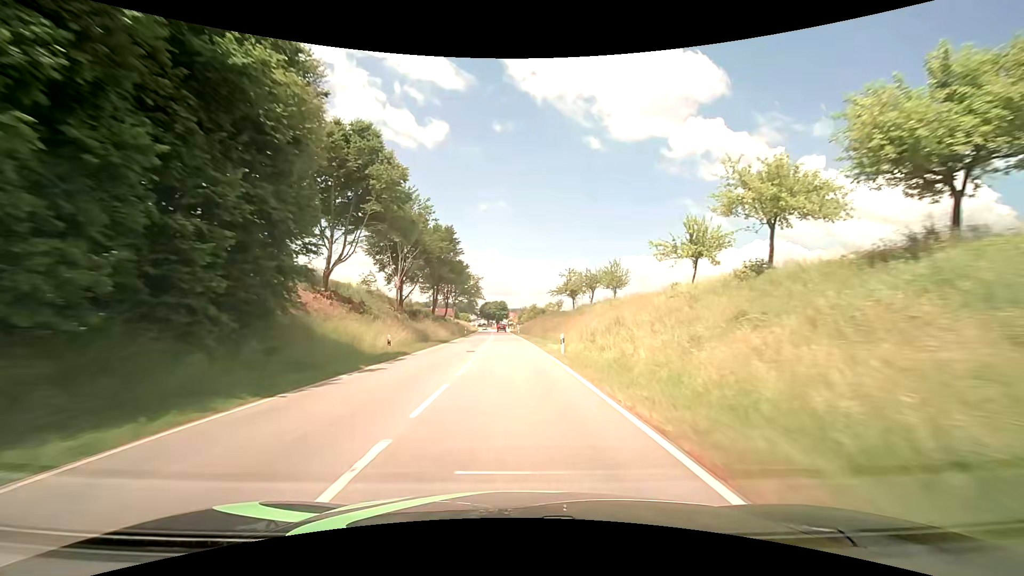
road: secondary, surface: asphalt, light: Day
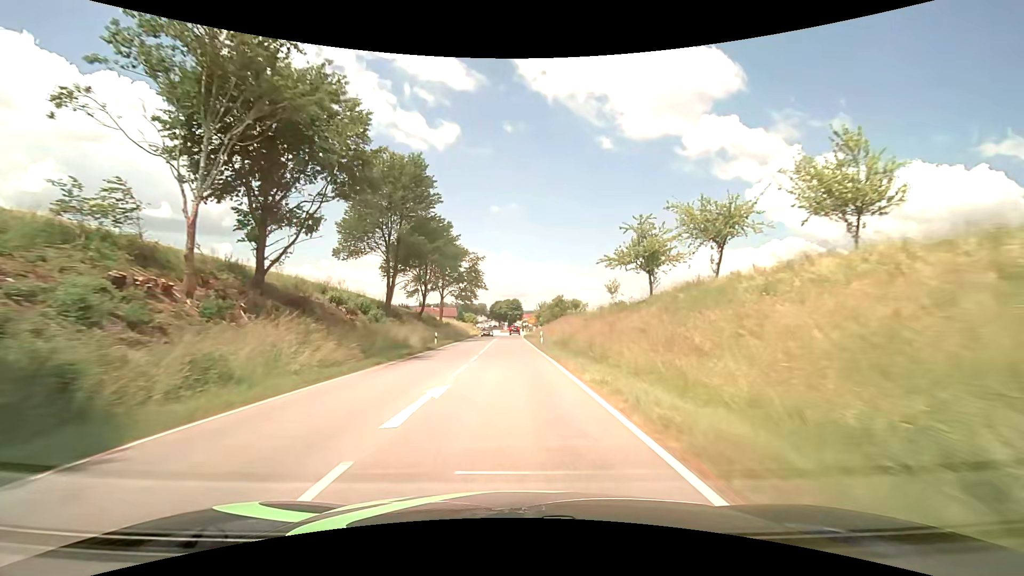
(-0.4, +36.4) m; -2°
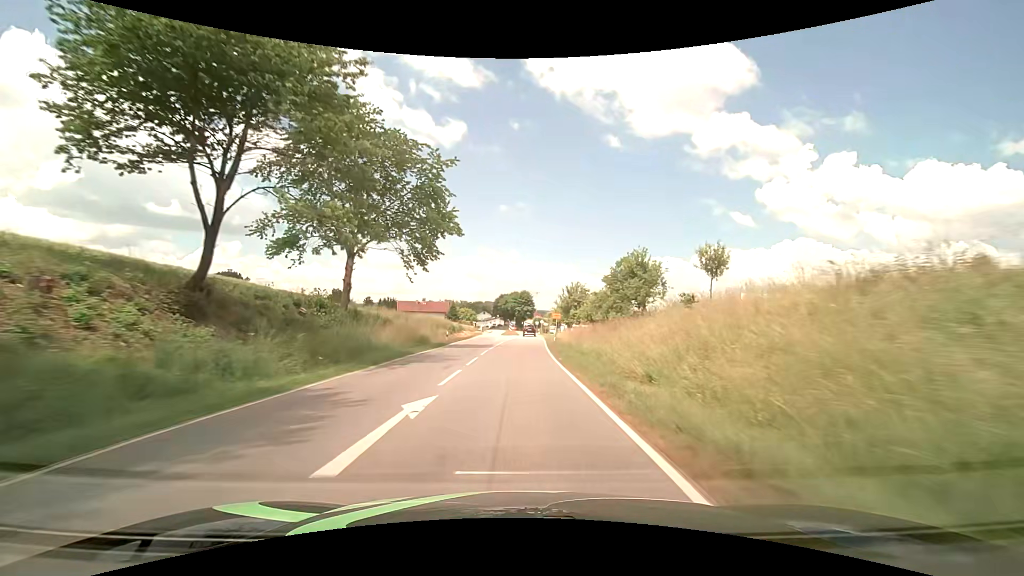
(-0.5, +44.8) m; -1°
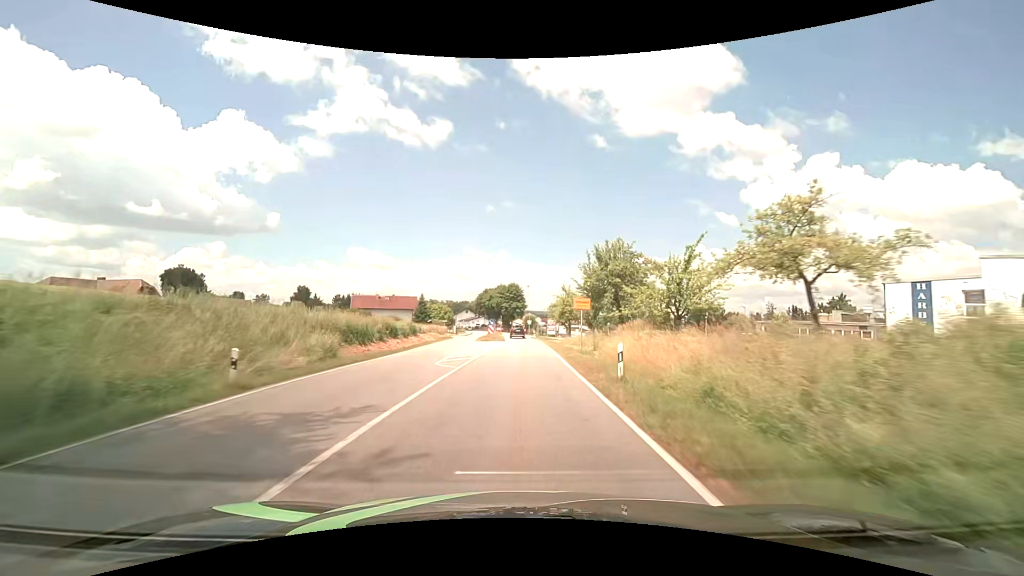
(+0.4, +30.4) m; +1°
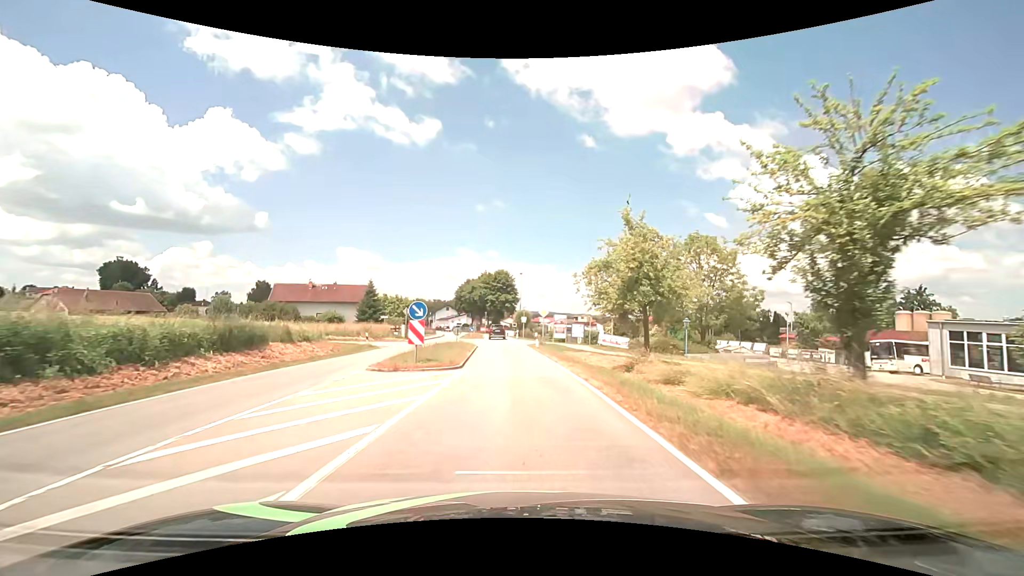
(+0.5, +32.7) m; +1°
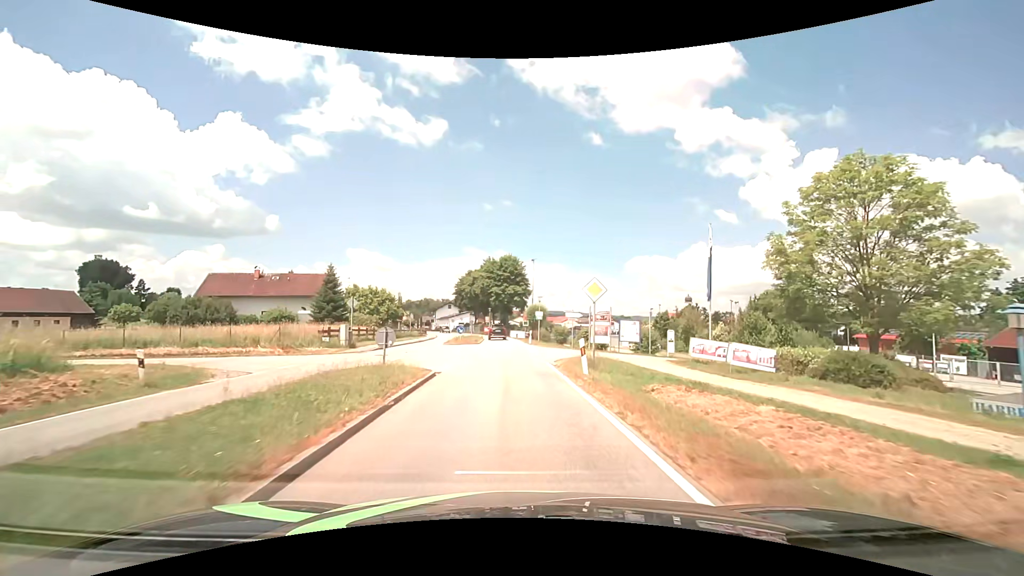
(-0.1, +21.0) m; -2°
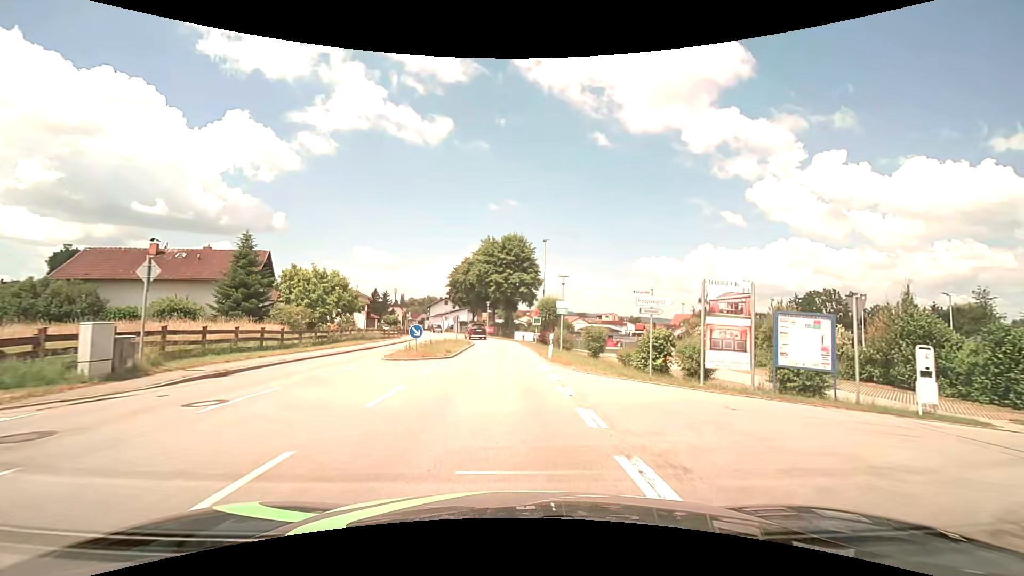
(0.0, +19.7) m; 0°
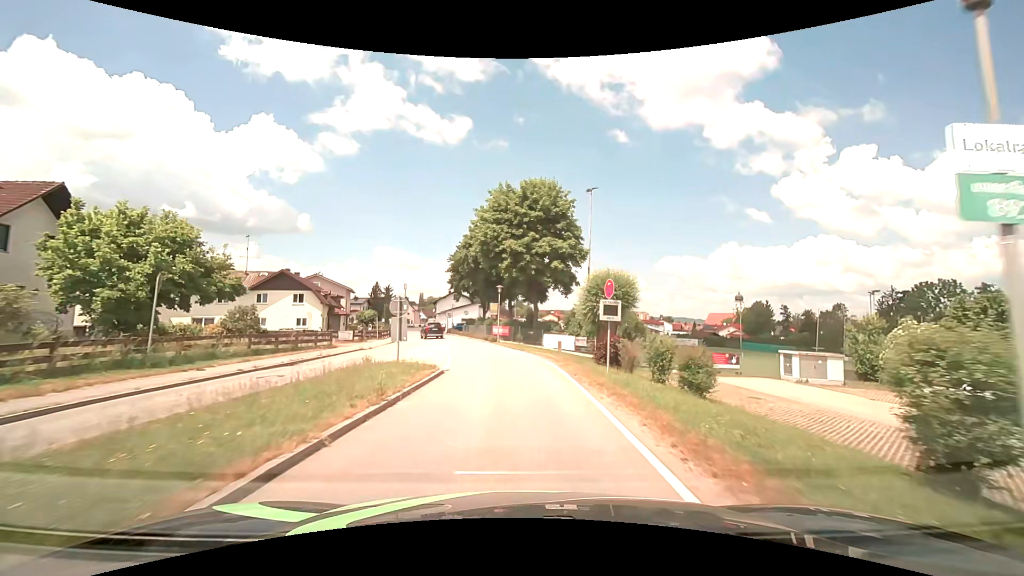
(-0.5, +25.2) m; -2°
(0, +10) (-1, +20) (-2, +30) (-4, +40) (-7, +49) (-10, +59) (-14, +68) (-16, +78) (-18, +88) (-20, +97) m
